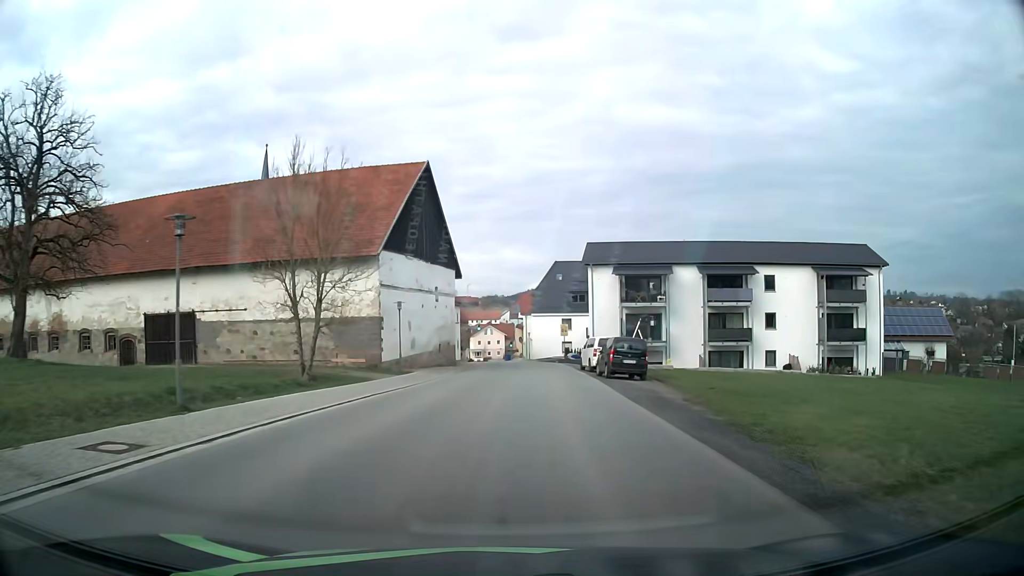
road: tertiary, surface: asphalt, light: Day
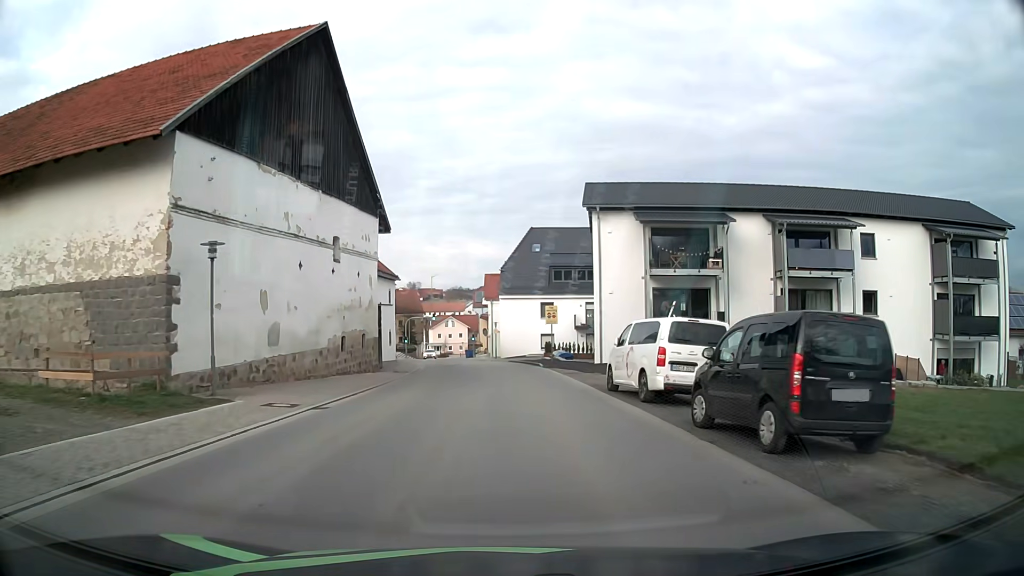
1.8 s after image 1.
(+0.6, +20.9) m; +3°
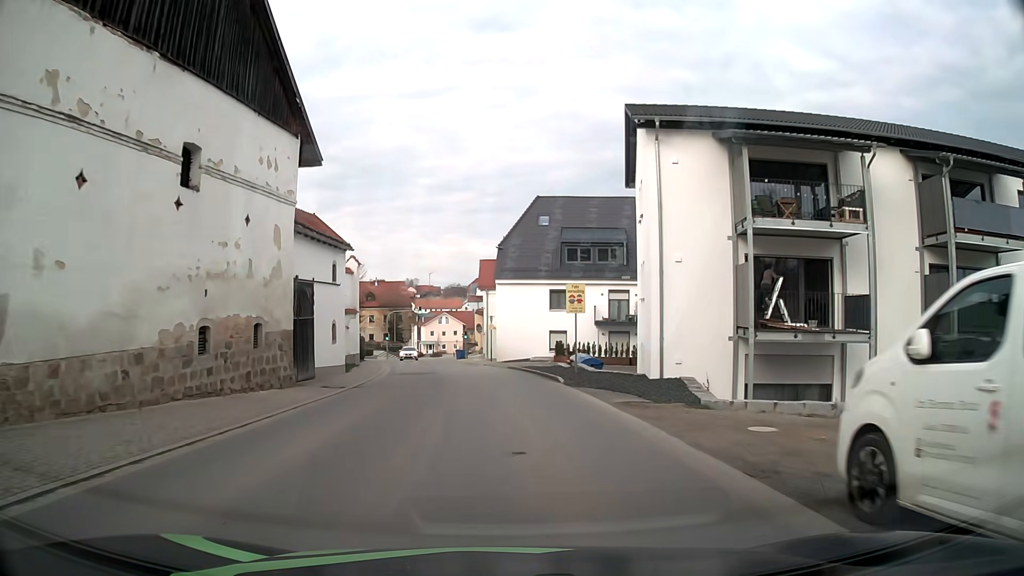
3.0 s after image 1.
(+0.1, +13.6) m; 0°
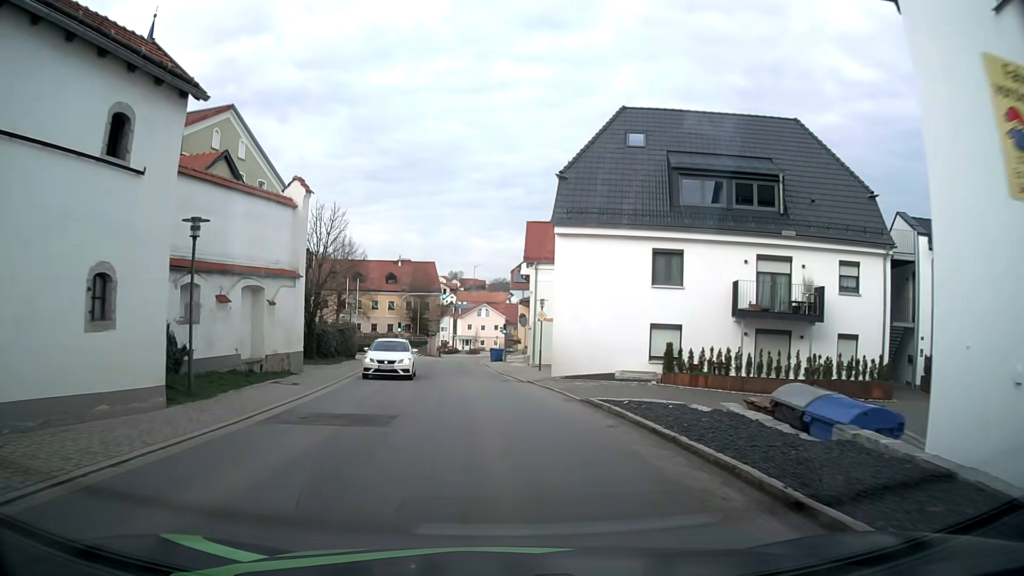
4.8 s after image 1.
(-0.5, +20.1) m; -3°
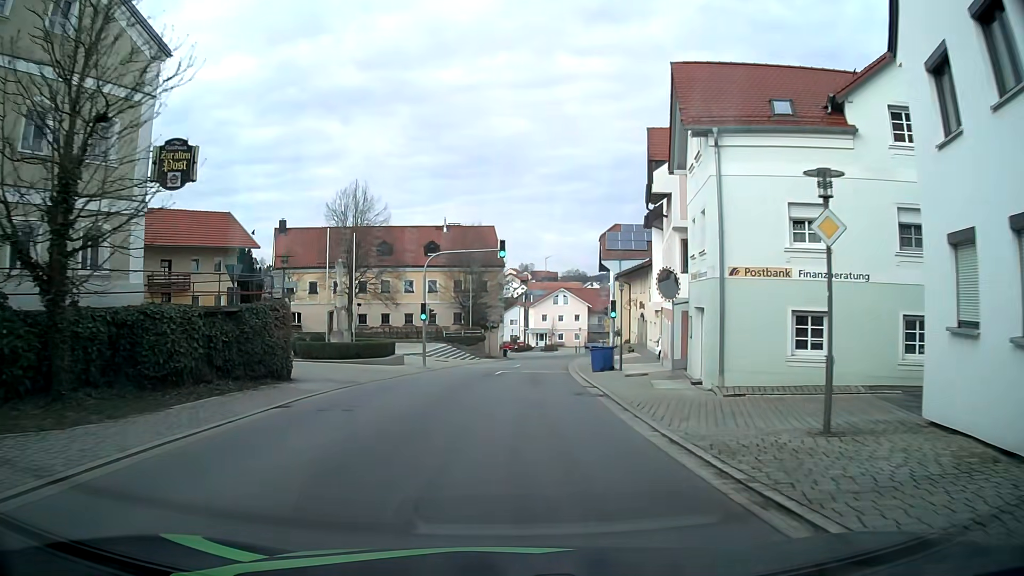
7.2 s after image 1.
(-1.7, +26.3) m; -6°
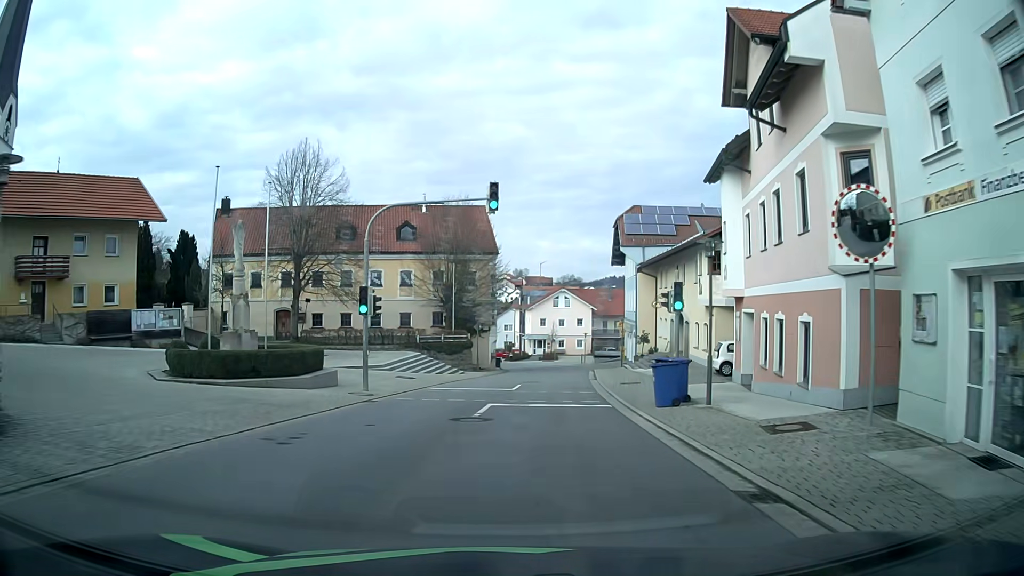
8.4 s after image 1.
(-0.2, +13.2) m; -1°
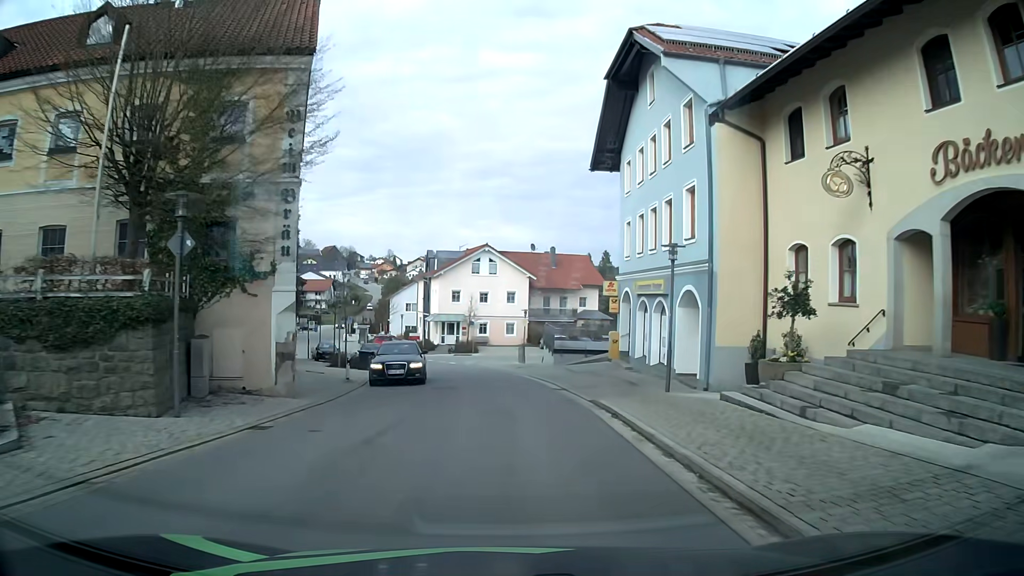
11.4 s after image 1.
(+2.3, +32.8) m; +7°
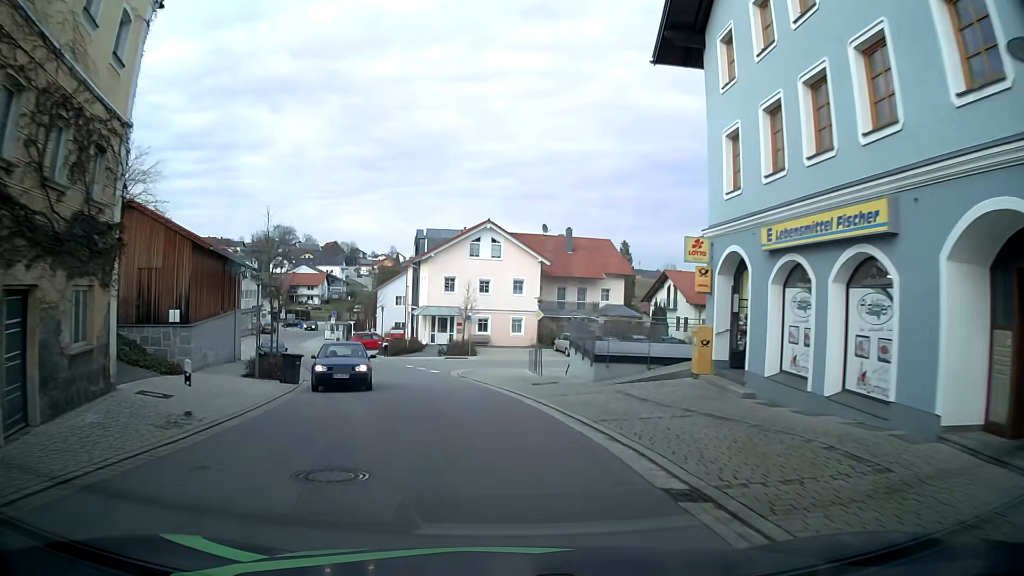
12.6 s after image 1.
(0.0, +13.3) m; 0°
(0, +10) (-2, +20) (-4, +30) (-8, +39) (-12, +48) (-16, +57) (-21, +66) (-24, +75) (-27, +85) (-29, +95) m
